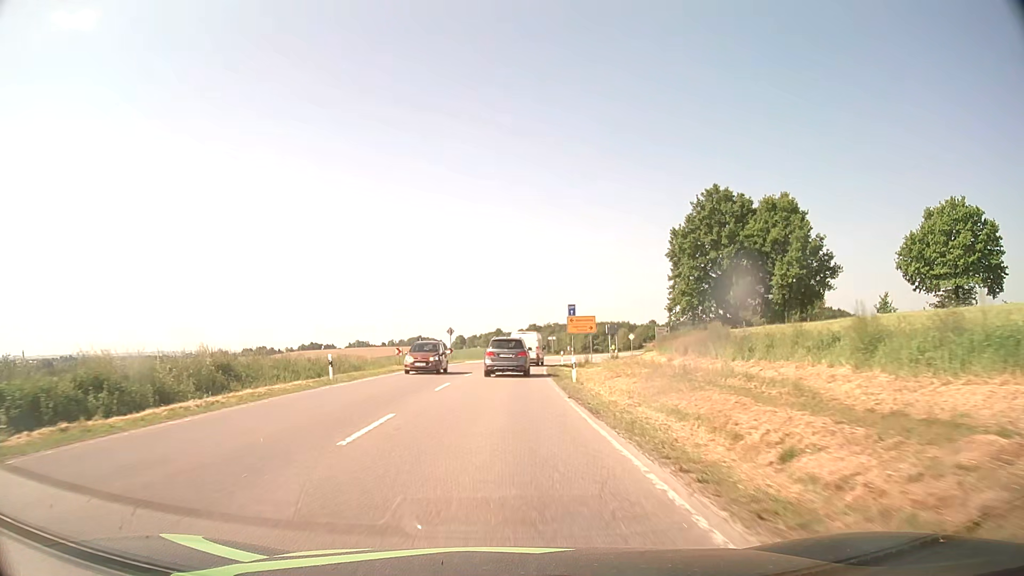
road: secondary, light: Day
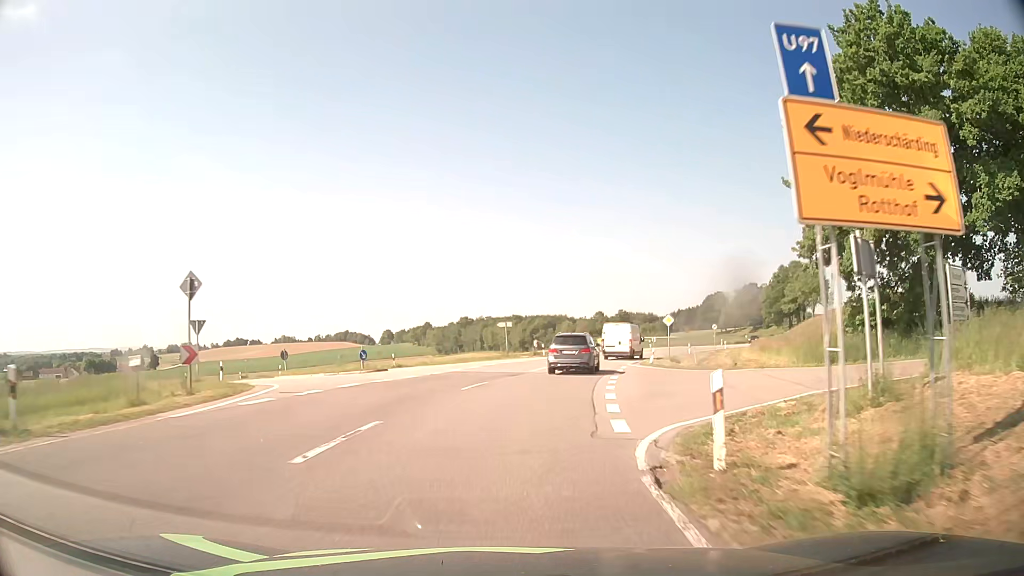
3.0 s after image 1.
(+1.2, +46.7) m; +5°
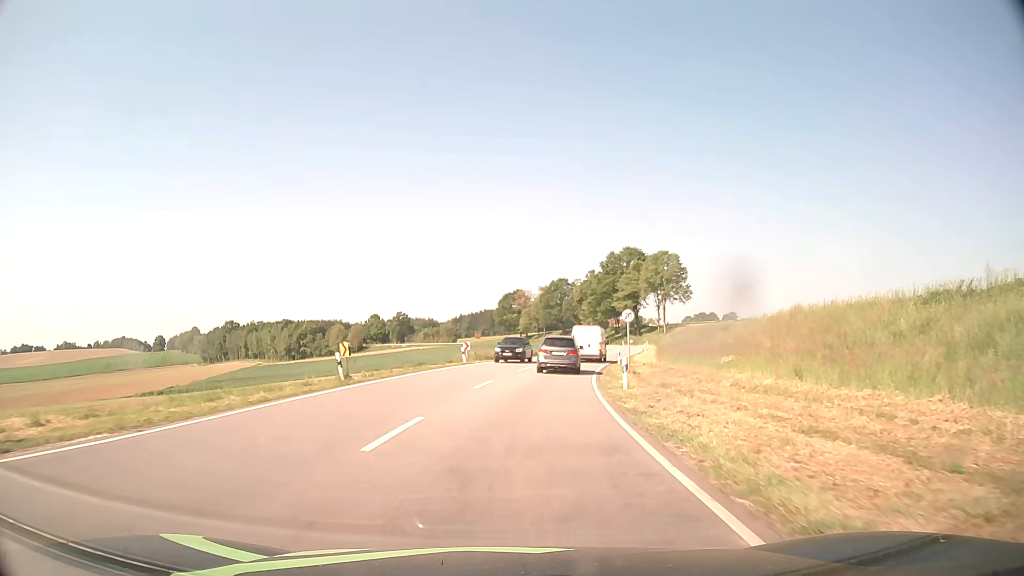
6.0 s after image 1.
(+7.2, +45.6) m; +19°
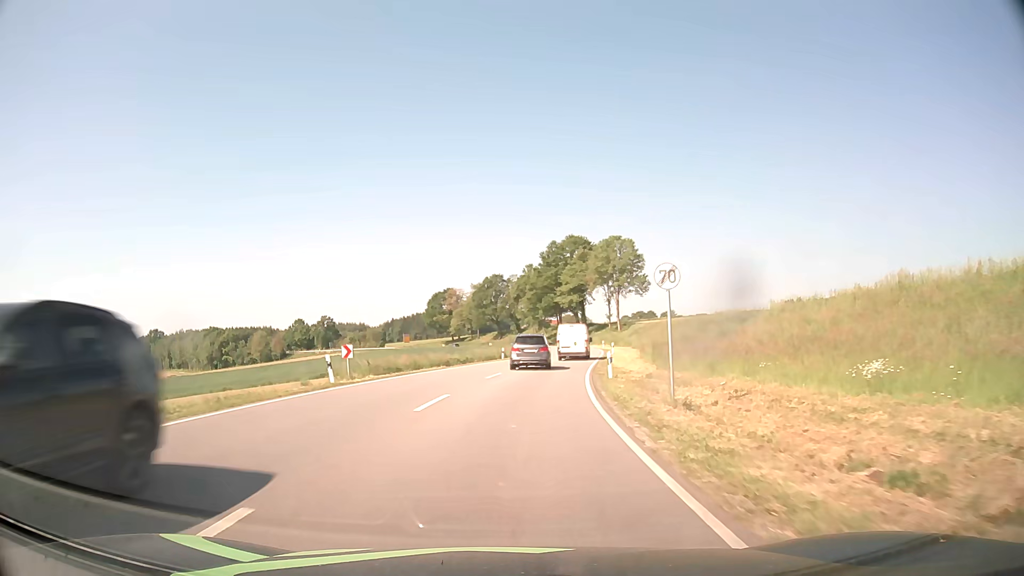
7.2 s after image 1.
(+1.0, +19.1) m; +6°
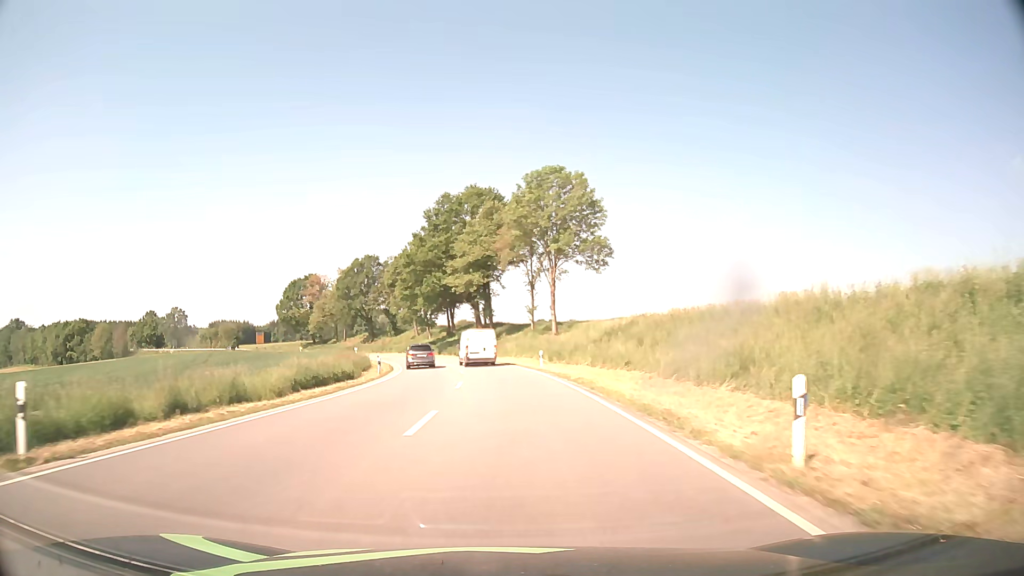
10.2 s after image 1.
(+4.6, +51.0) m; +9°
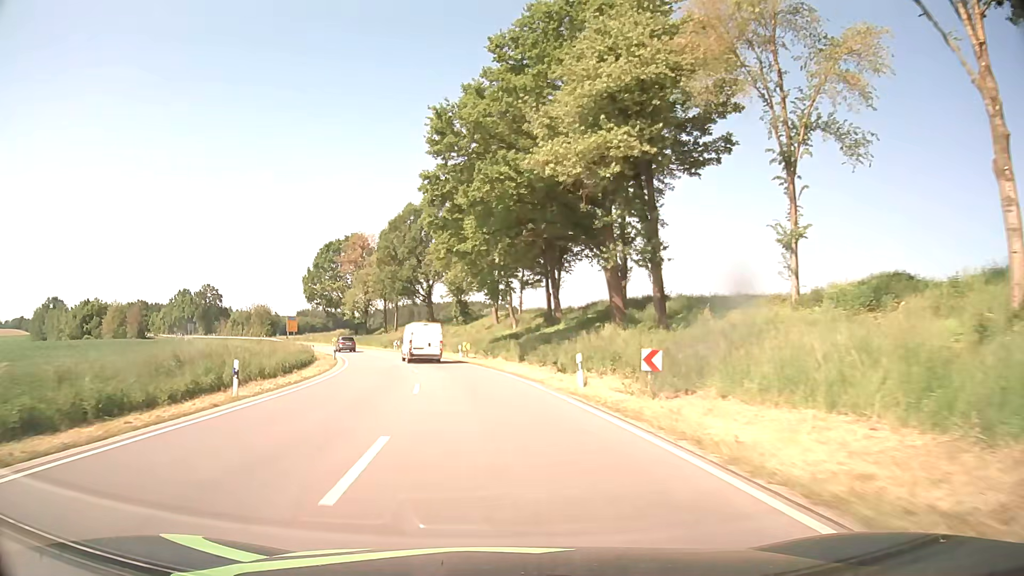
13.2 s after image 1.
(-2.9, +53.5) m; -9°
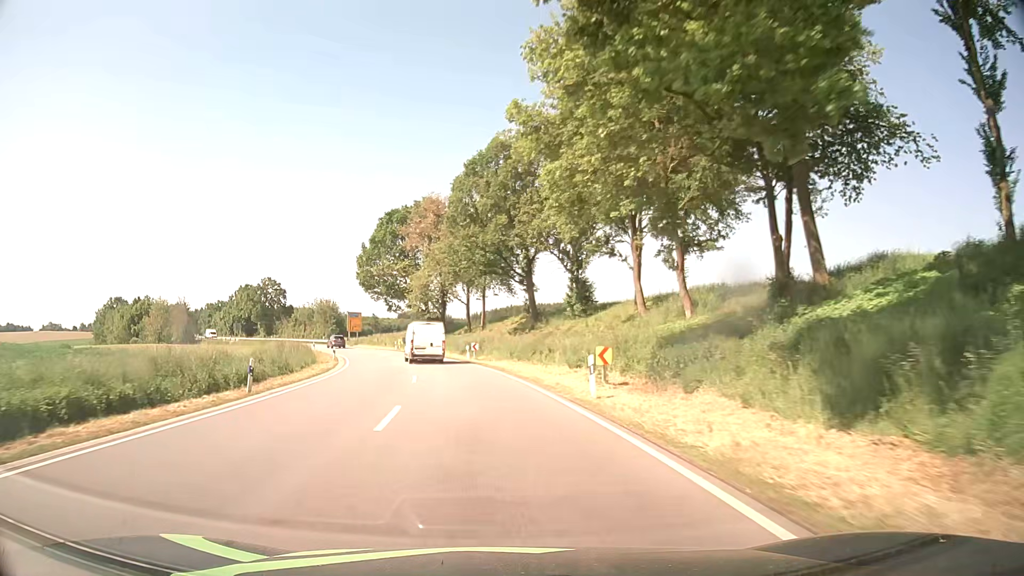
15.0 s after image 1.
(-2.5, +31.9) m; -9°
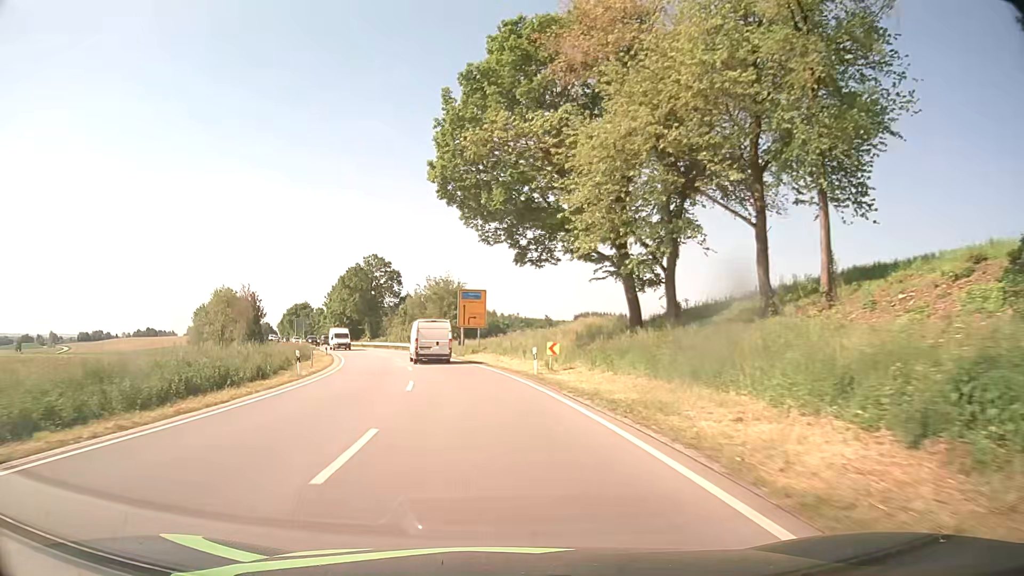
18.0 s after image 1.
(-6.7, +52.5) m; -14°
(0, +10) (-1, +20) (-2, +30) (-4, +40) (-7, +49) (-9, +59) (-13, +69) (-16, +78) (-20, +87) (-24, +96) m
